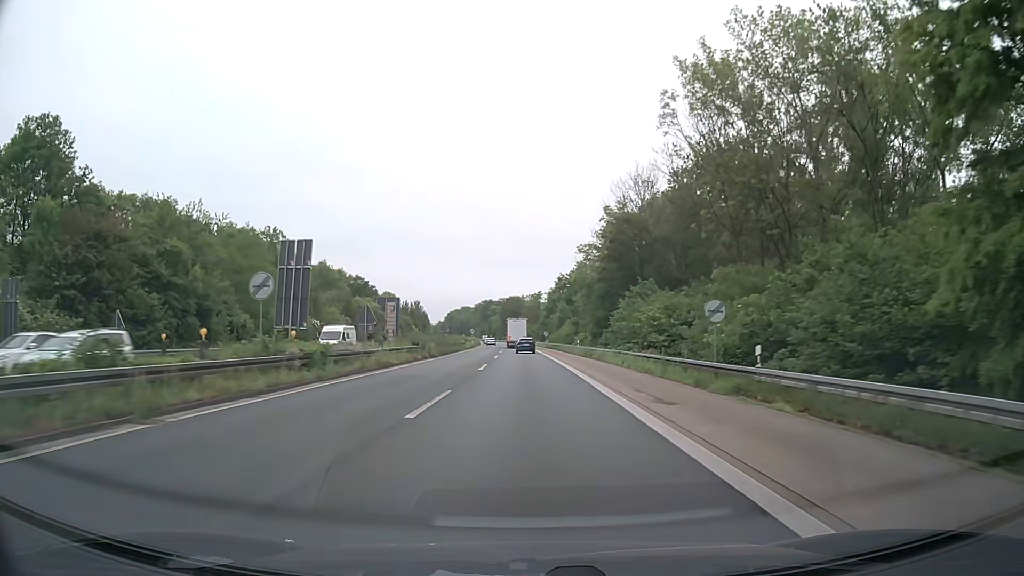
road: trunk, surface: asphalt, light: Day
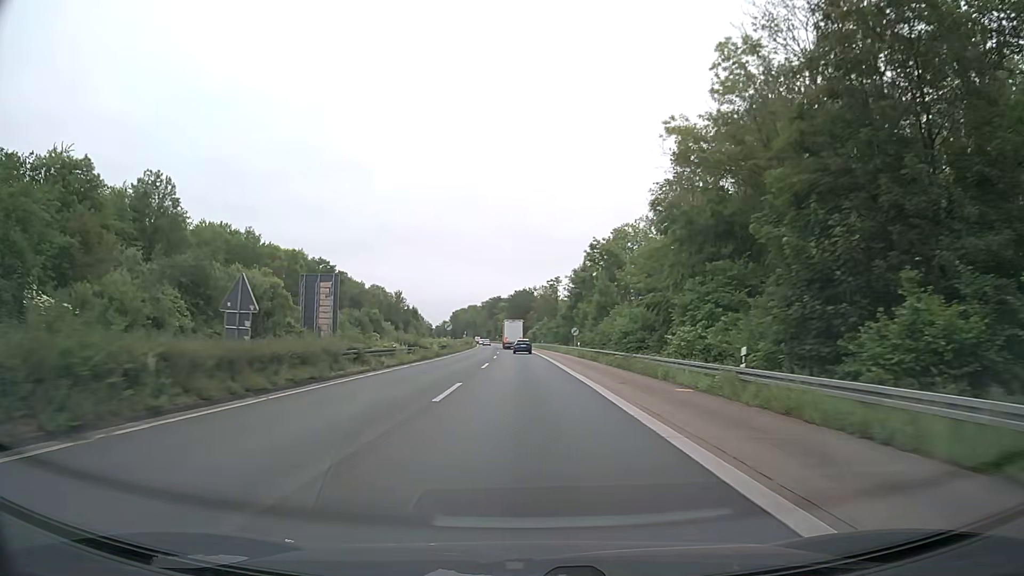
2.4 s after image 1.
(-0.3, +51.1) m; -1°
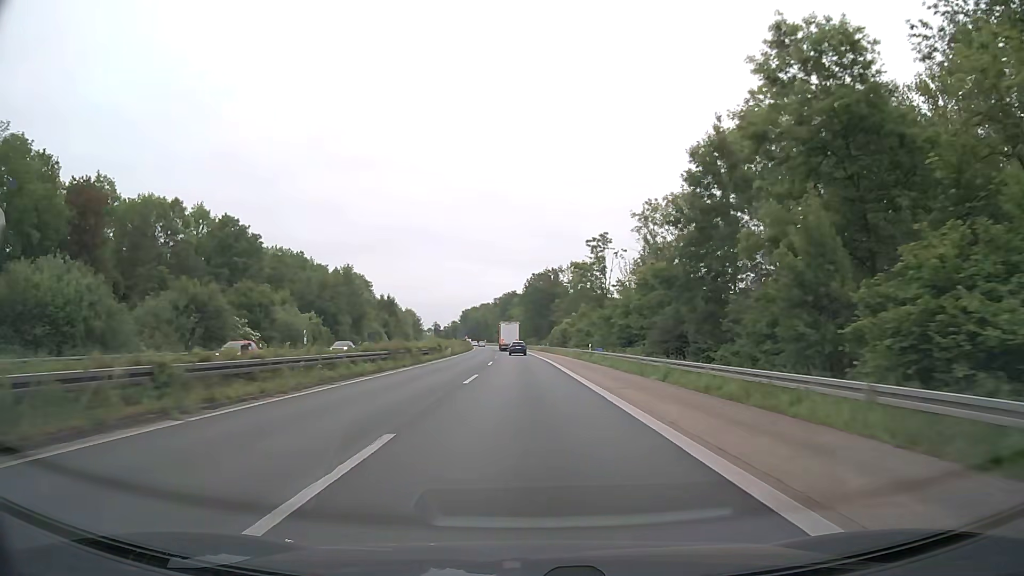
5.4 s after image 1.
(-1.1, +65.3) m; -2°
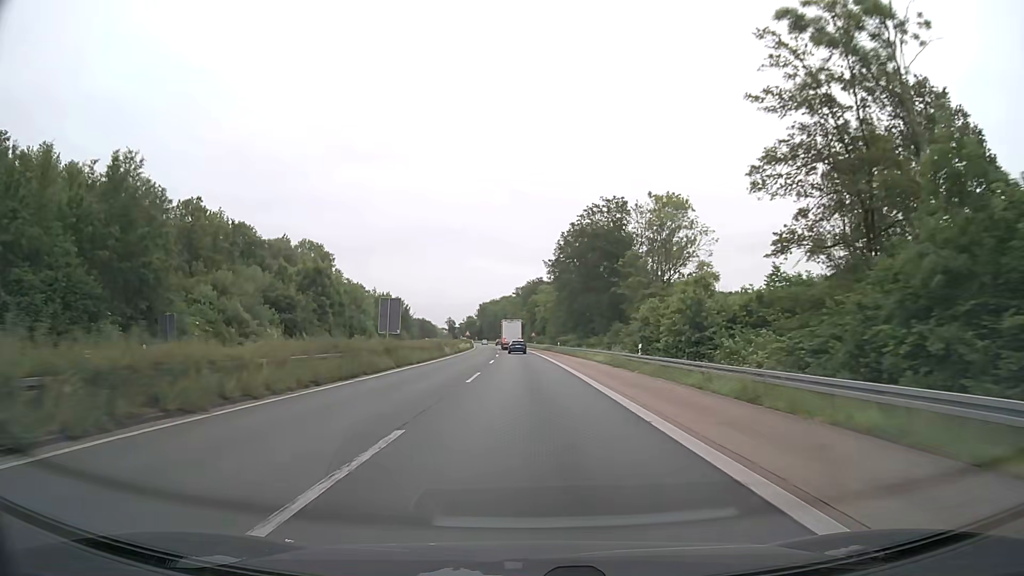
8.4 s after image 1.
(-1.2, +70.7) m; -2°
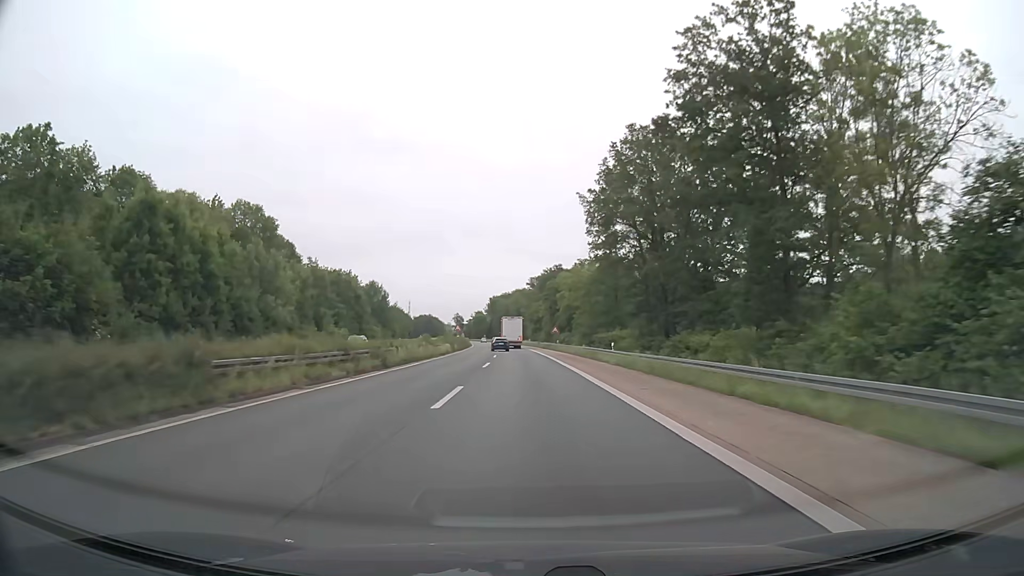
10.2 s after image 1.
(-0.5, +45.1) m; -1°
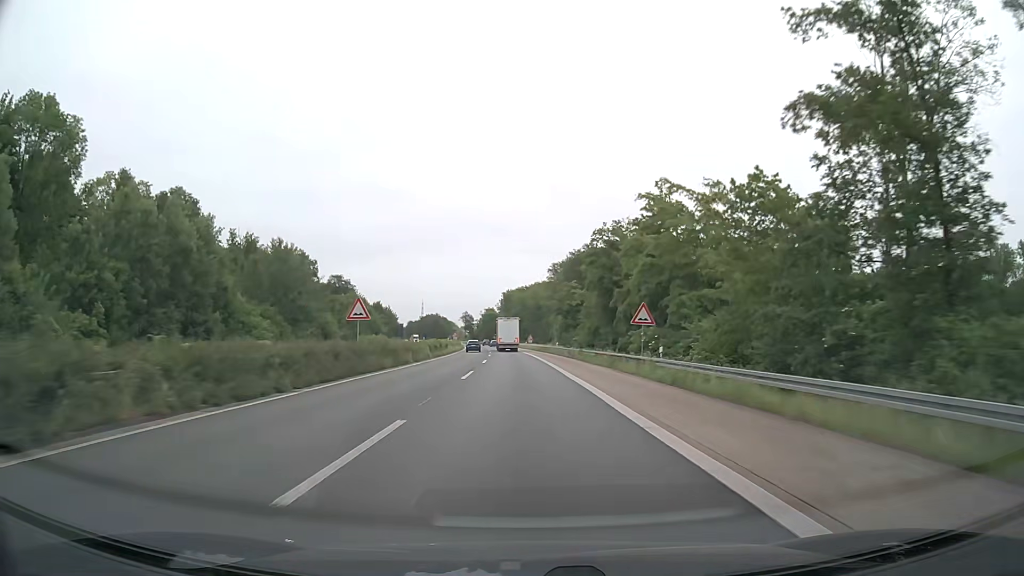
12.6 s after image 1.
(-0.6, +61.5) m; -1°
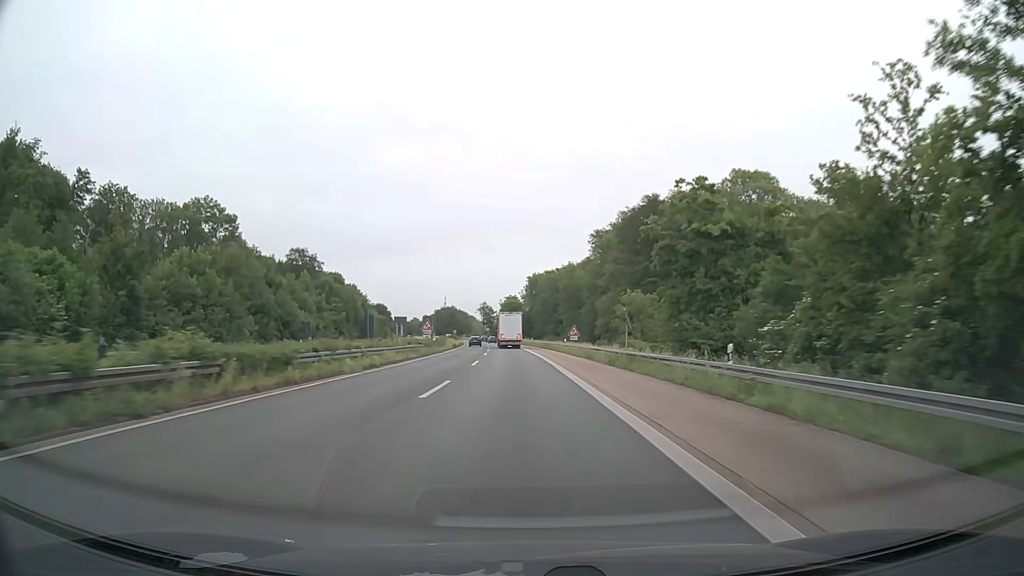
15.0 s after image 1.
(-1.2, +62.4) m; -2°
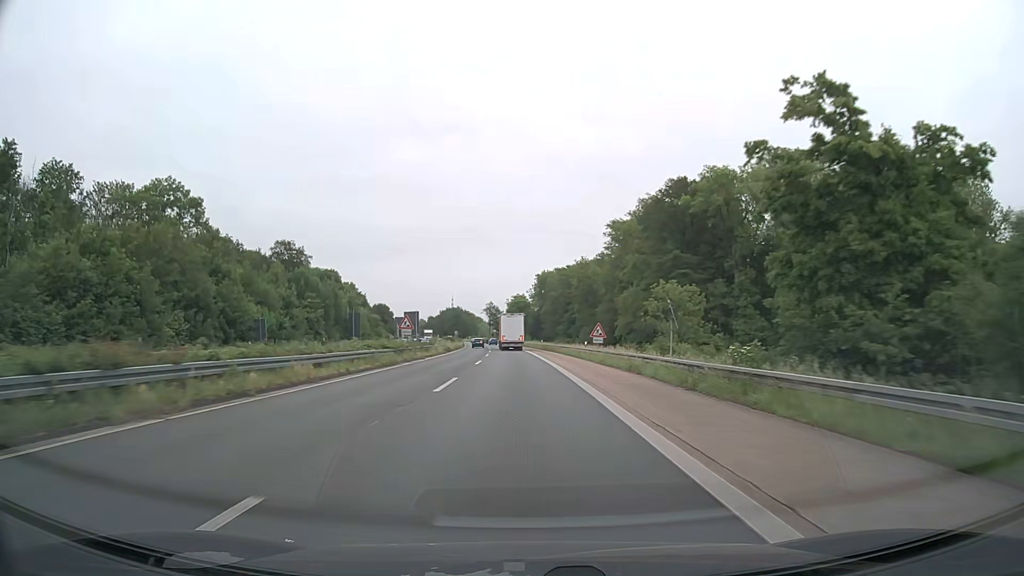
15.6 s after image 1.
(-0.1, +15.7) m; -1°
(0, +10) (0, +20) (0, +30) (-1, +40) (-1, +50) (-1, +60) (-2, +70) (-2, +80) (-3, +90) (-4, +100) m
